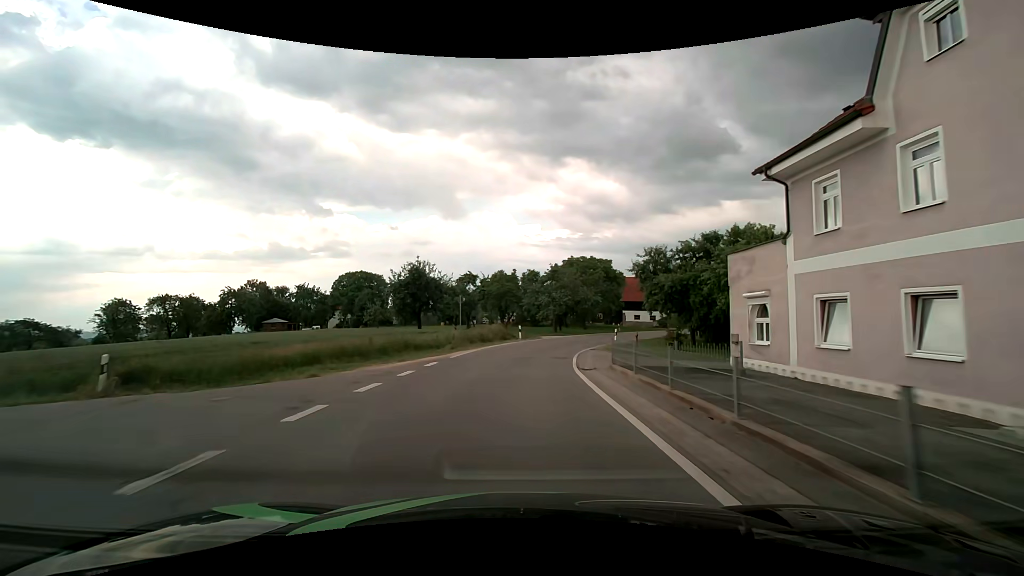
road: tertiary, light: Day
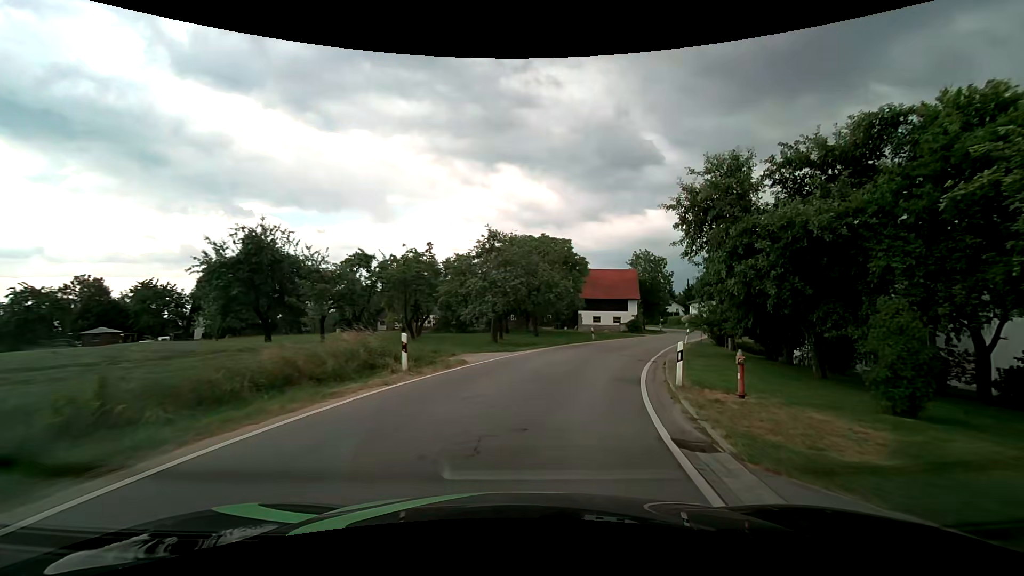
(+1.0, +22.2) m; +7°
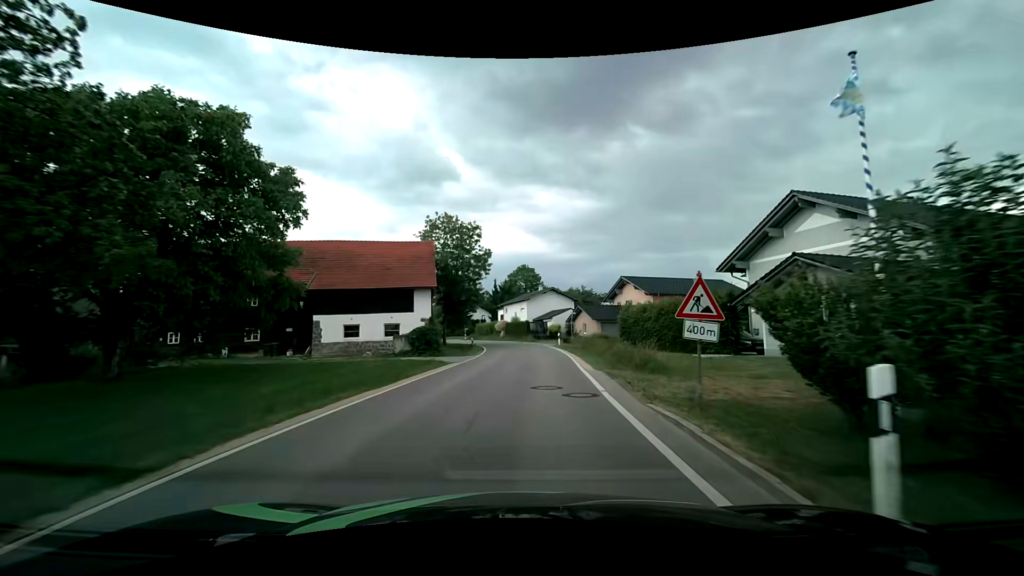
(+7.6, +32.3) m; +23°
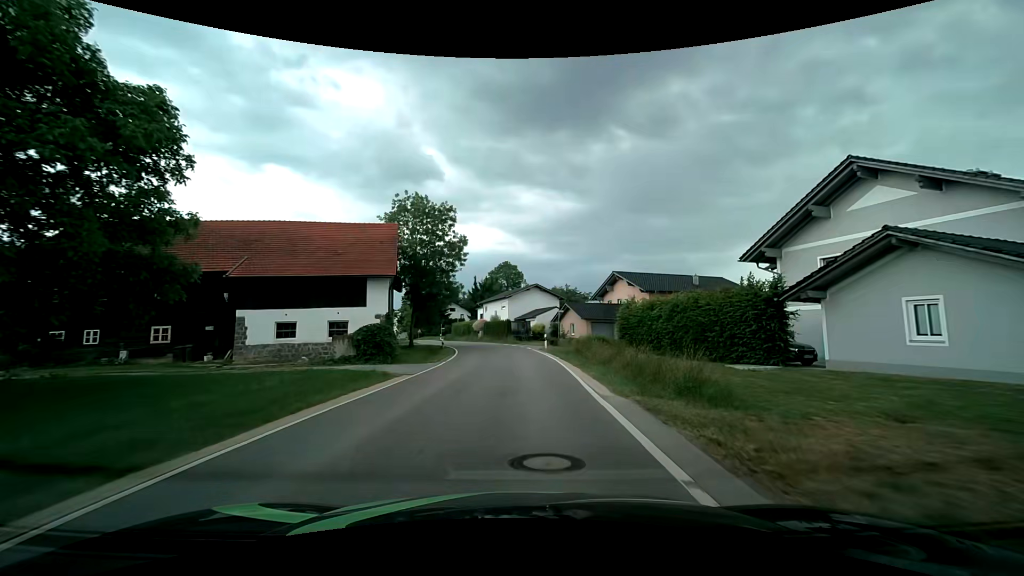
(+0.1, +6.7) m; +2°
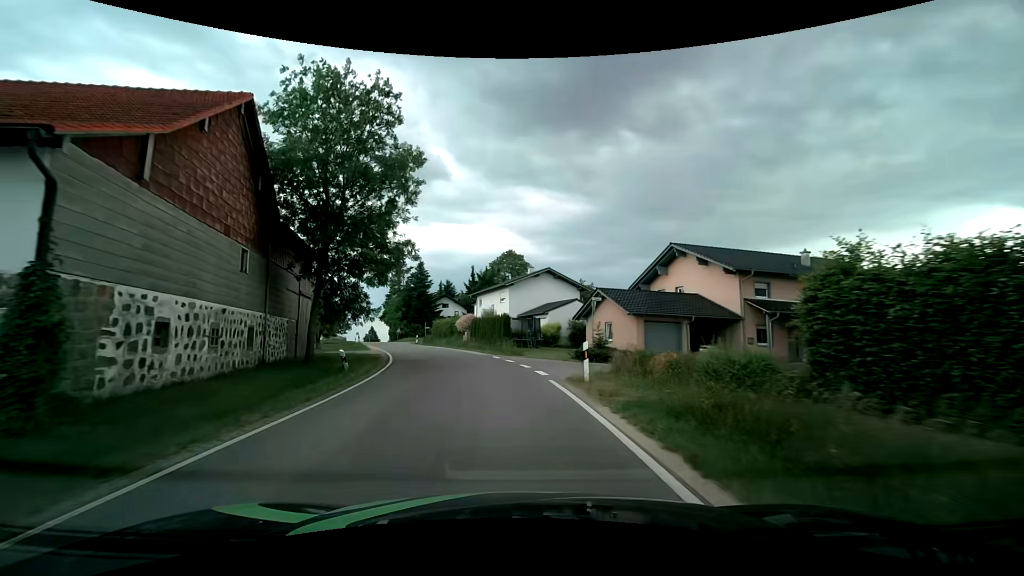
(+0.3, +20.5) m; -1°
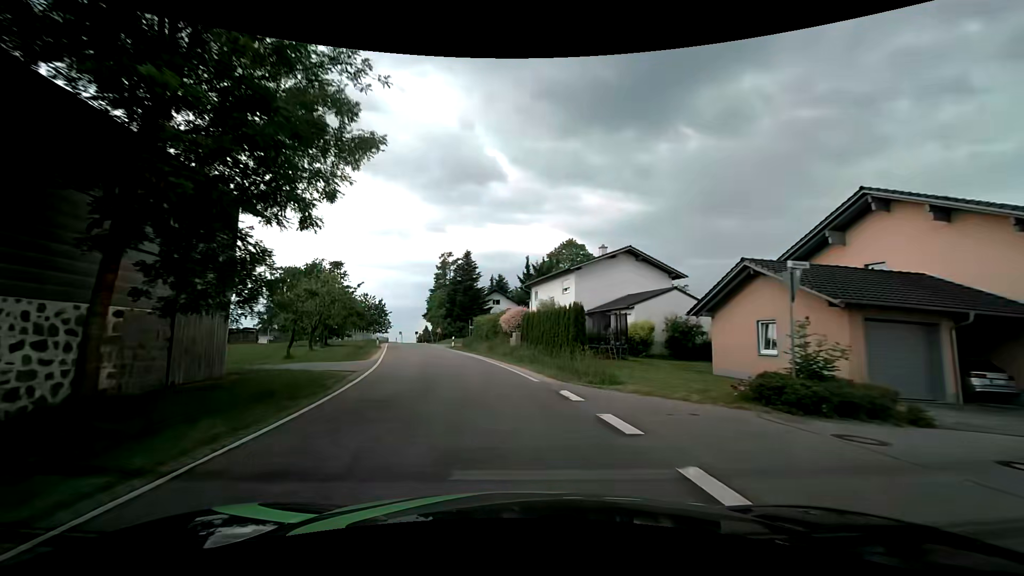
(-0.7, +14.0) m; -6°
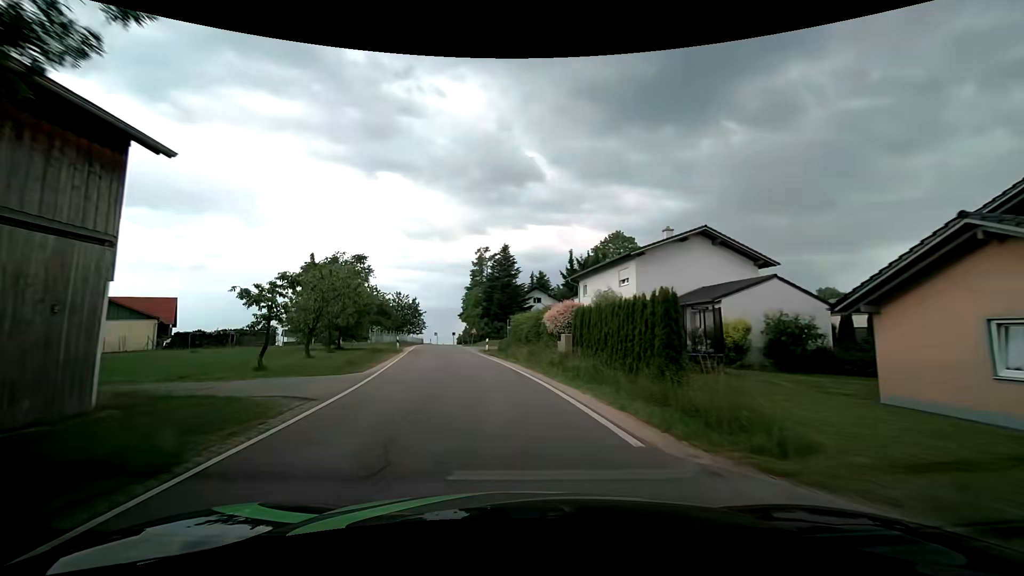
(-0.3, +7.1) m; -5°
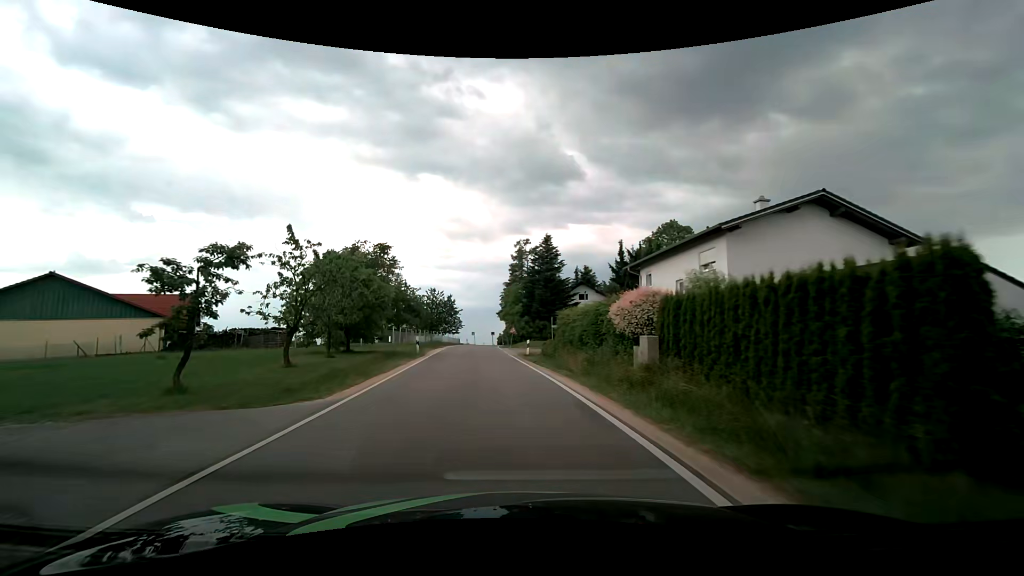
(-0.3, +7.2) m; -5°
(0, +10) (-1, +20) (-2, +30) (-3, +40) (-4, +50) (-5, +60) (-5, +70) (-4, +80) (-3, +90) (-3, +100) m
